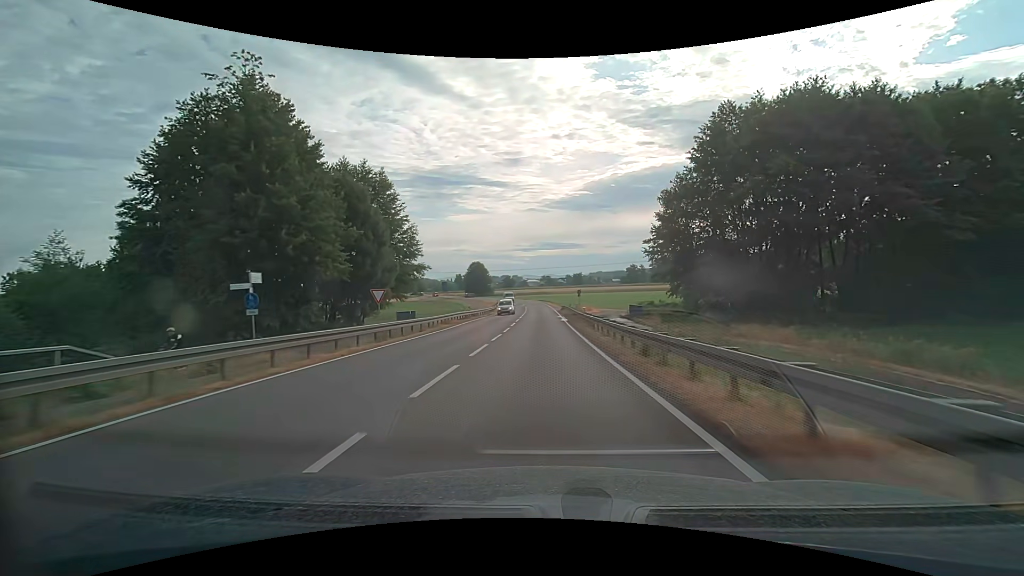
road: secondary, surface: asphalt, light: Day
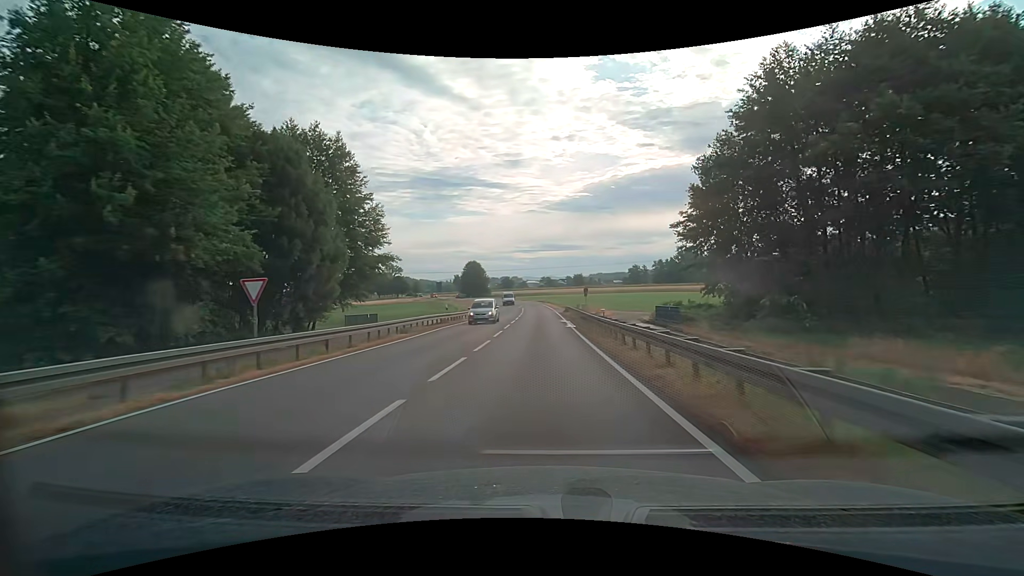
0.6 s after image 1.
(0.0, +10.5) m; 0°
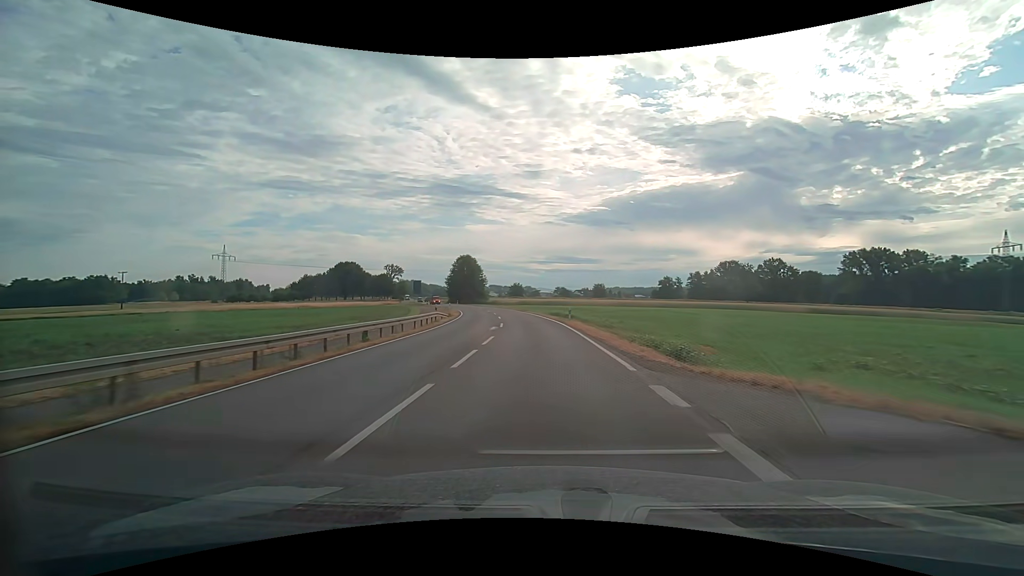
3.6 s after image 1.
(-0.6, +52.8) m; -2°
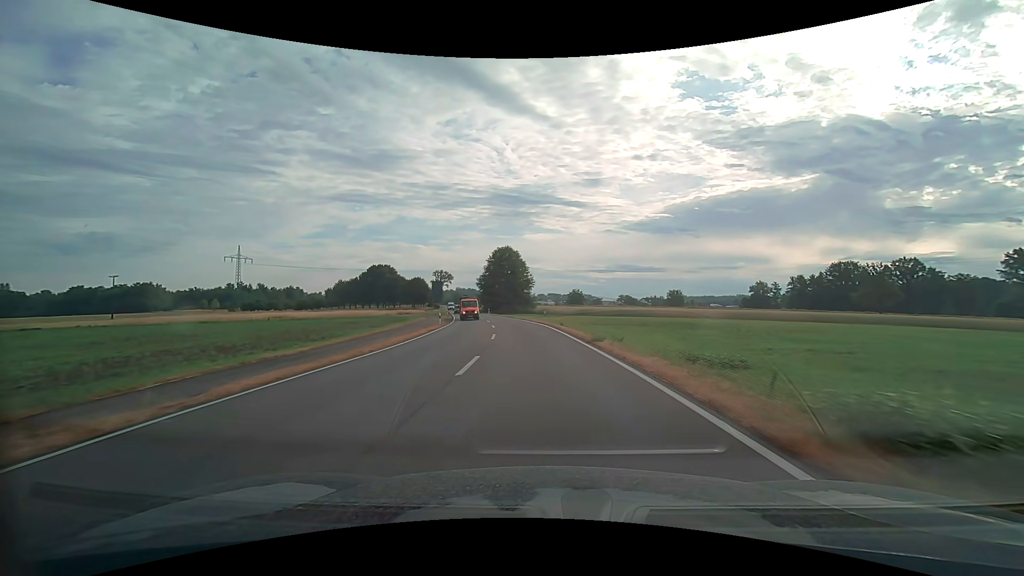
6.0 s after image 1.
(-1.9, +42.5) m; -7°
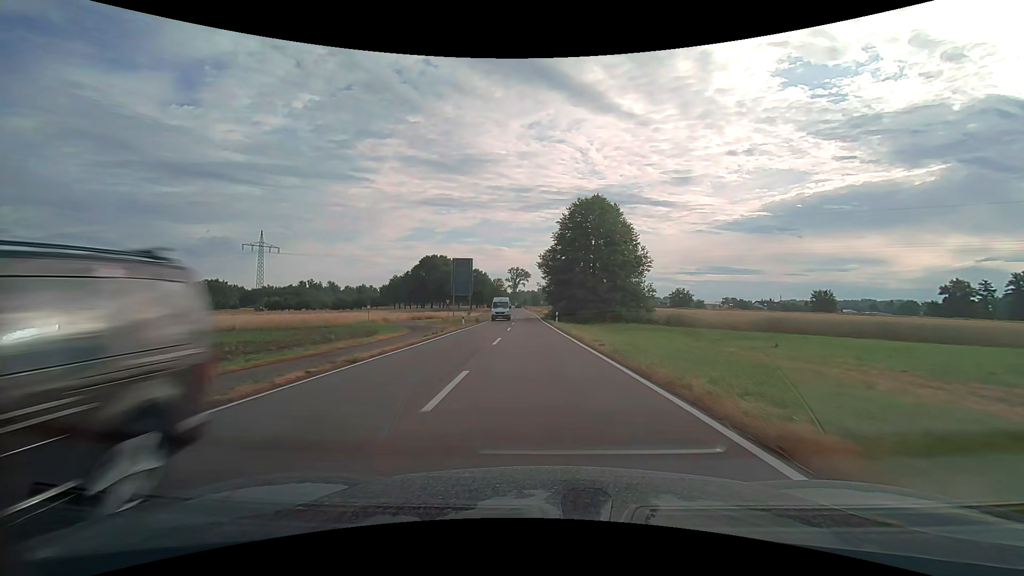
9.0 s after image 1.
(-4.3, +51.7) m; -9°
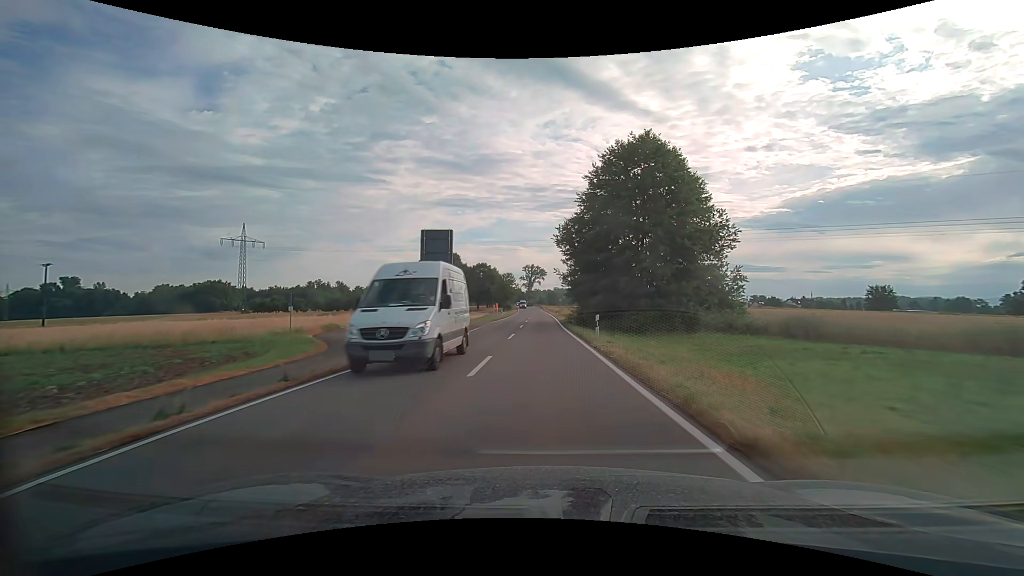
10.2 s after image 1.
(-0.4, +20.6) m; -2°
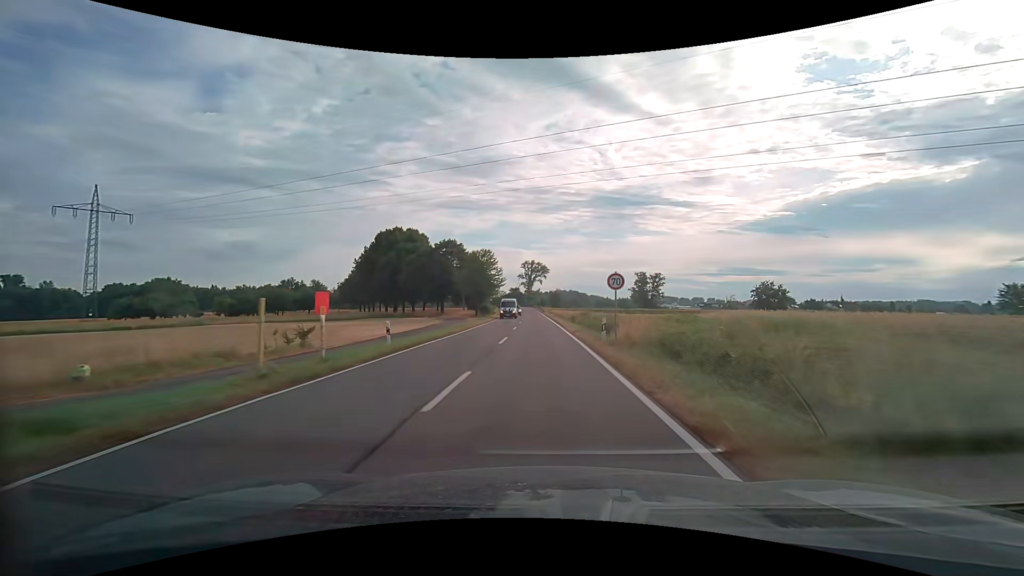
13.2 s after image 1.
(-0.3, +51.0) m; 0°
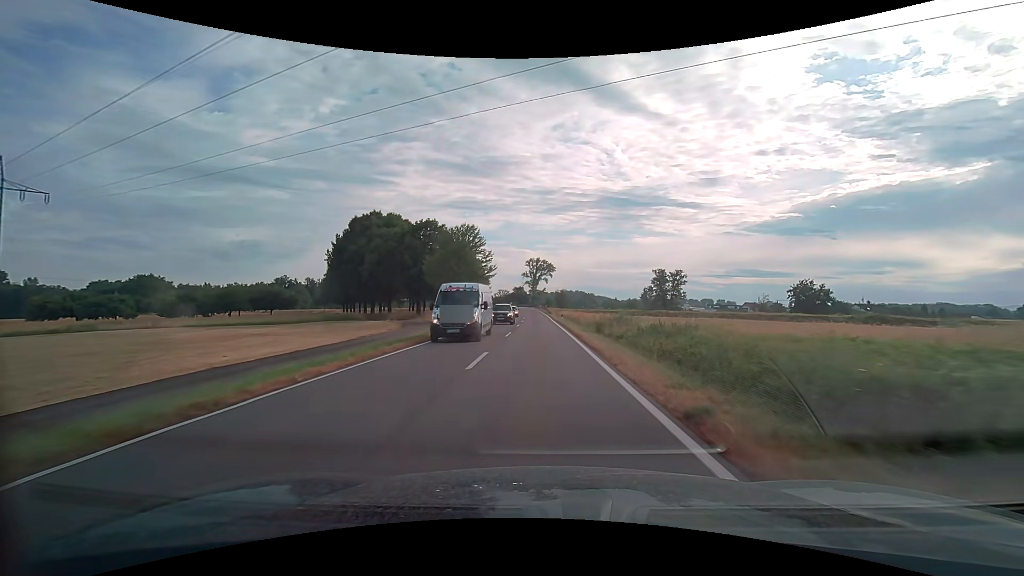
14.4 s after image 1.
(-0.1, +20.2) m; -1°
(0, +10) (0, +20) (0, +30) (0, +40) (-1, +50) (-1, +60) (-1, +70) (-2, +80) (-2, +90) (-3, +100) m
